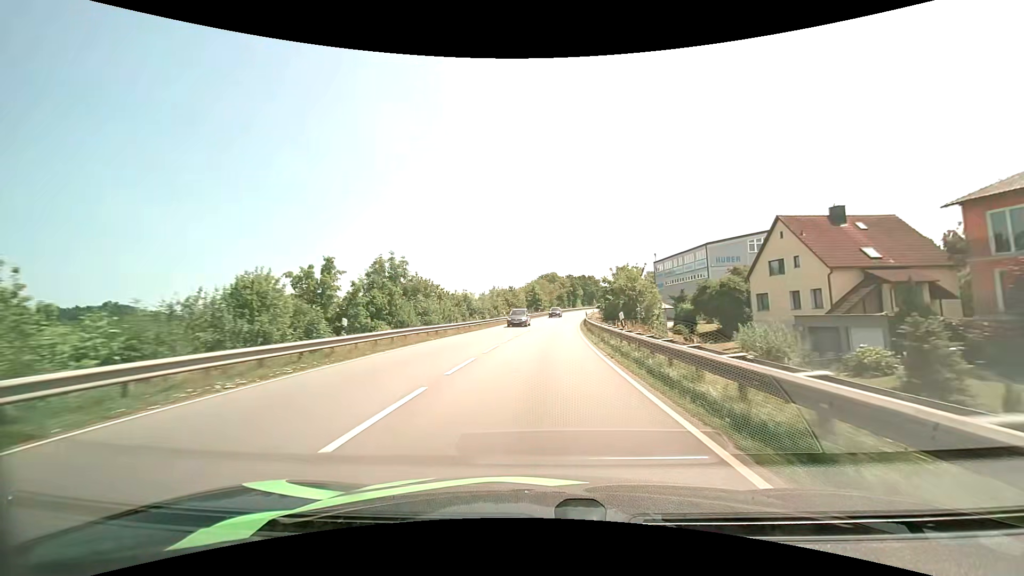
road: primary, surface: asphalt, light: Day
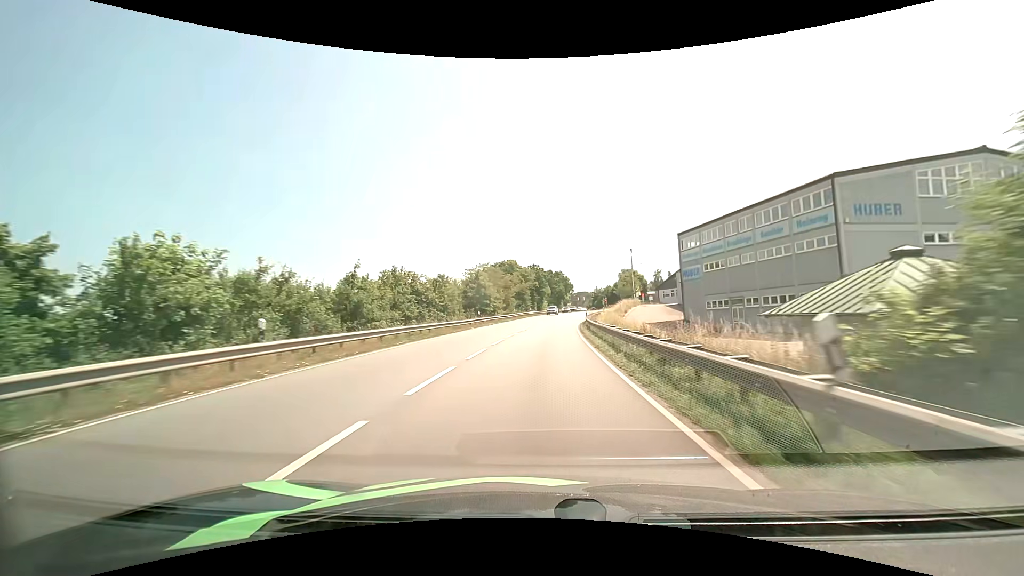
(+1.7, +44.5) m; +4°
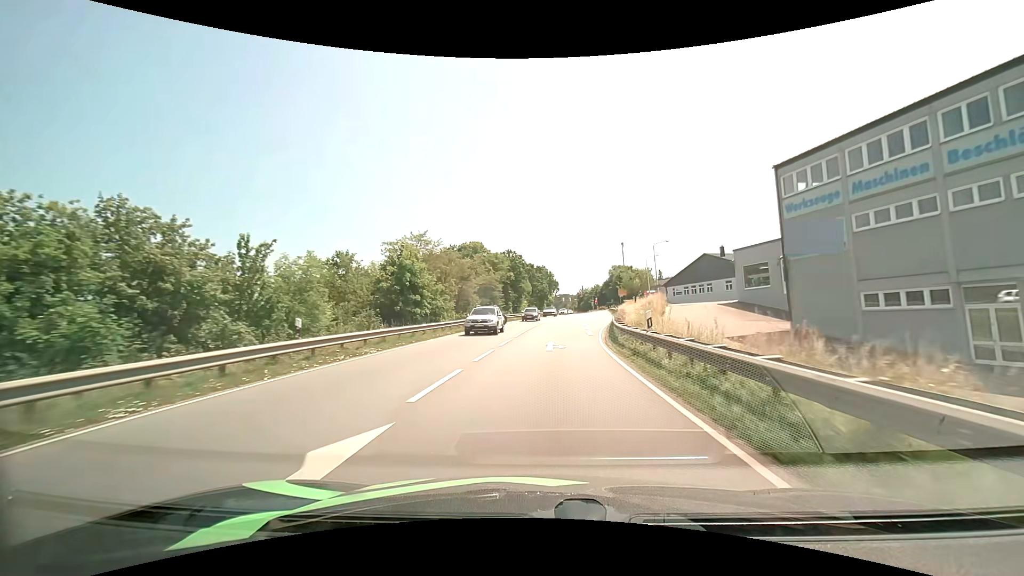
(+0.7, +30.3) m; +2°
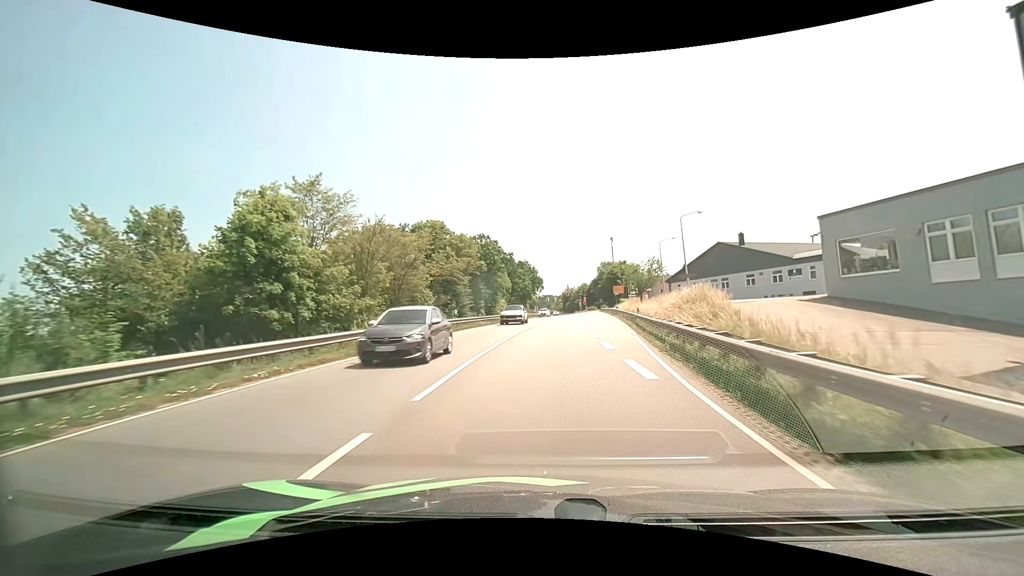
(+0.3, +17.8) m; +2°
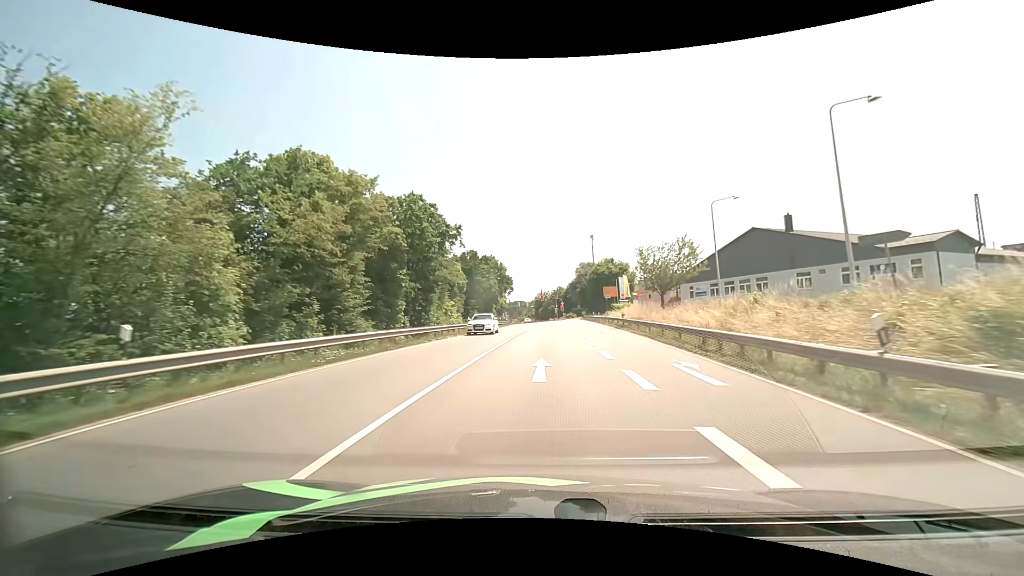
(+0.7, +24.6) m; +3°
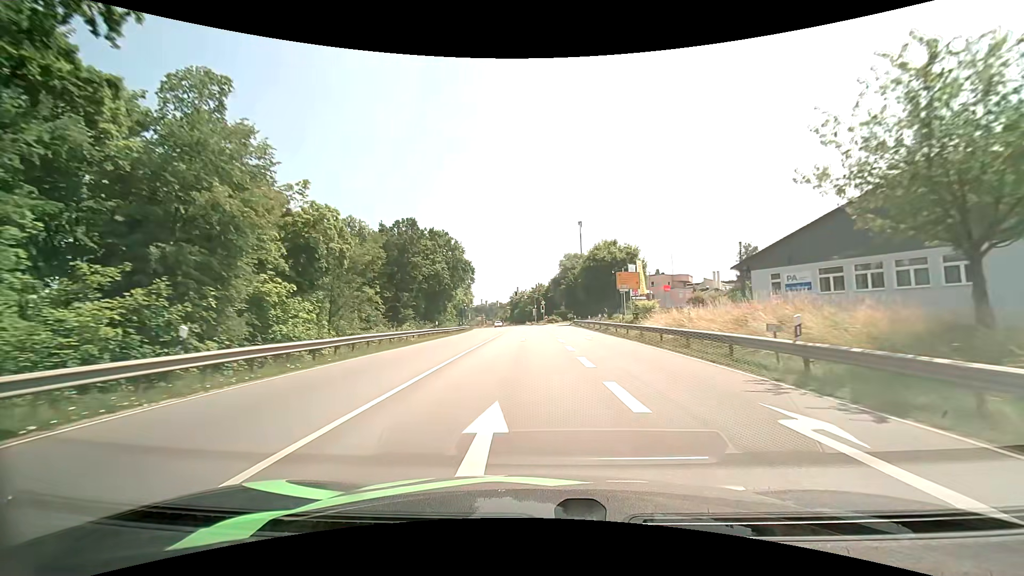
(+0.9, +32.0) m; +3°
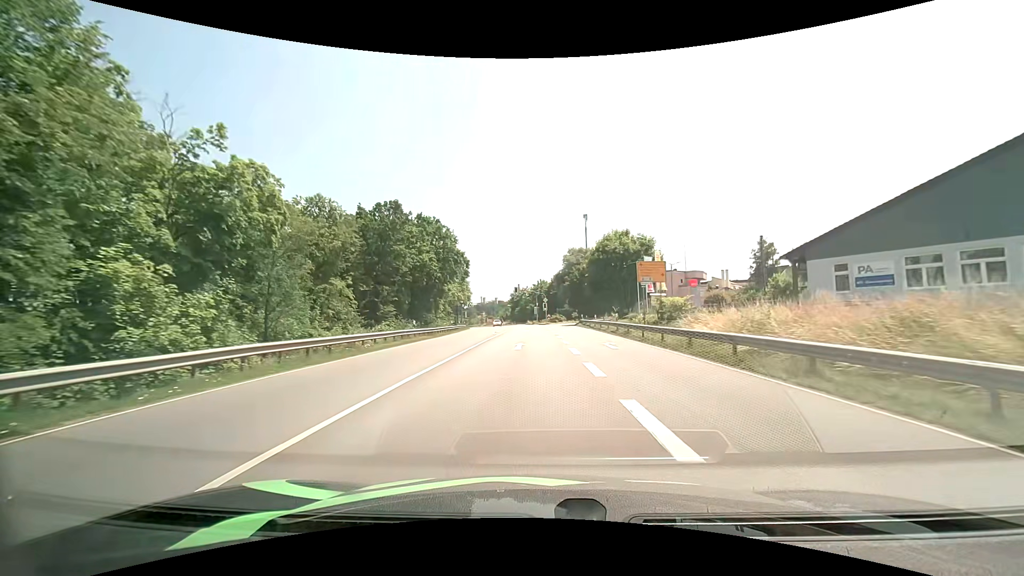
(0.0, +8.3) m; 0°
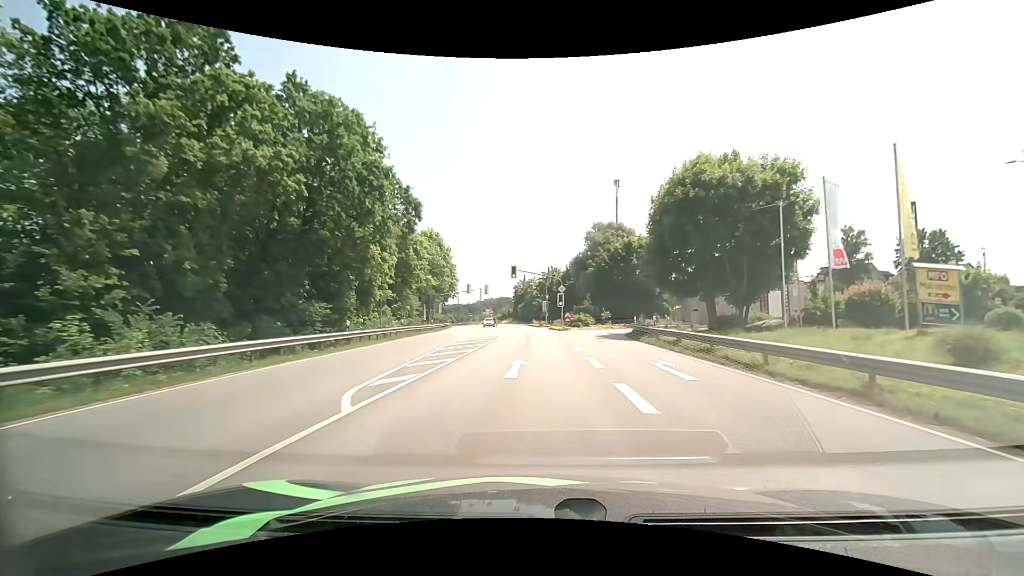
(-0.2, +33.8) m; -1°
(0, +10) (0, +20) (0, +30) (-1, +40) (-1, +50) (-2, +60) (-3, +70) (-4, +80) (-5, +90) (-7, +100) m
